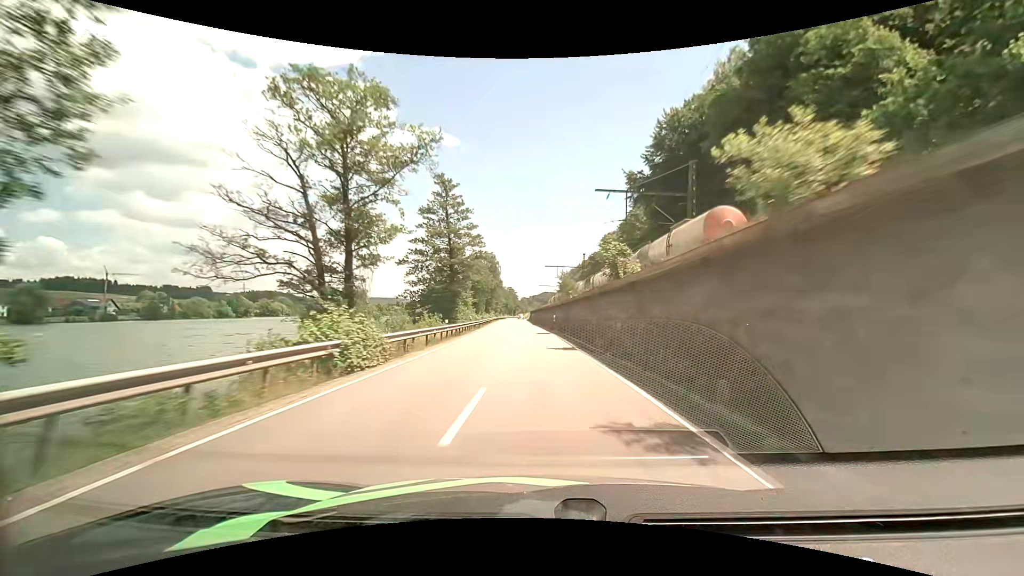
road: primary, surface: asphalt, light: Day
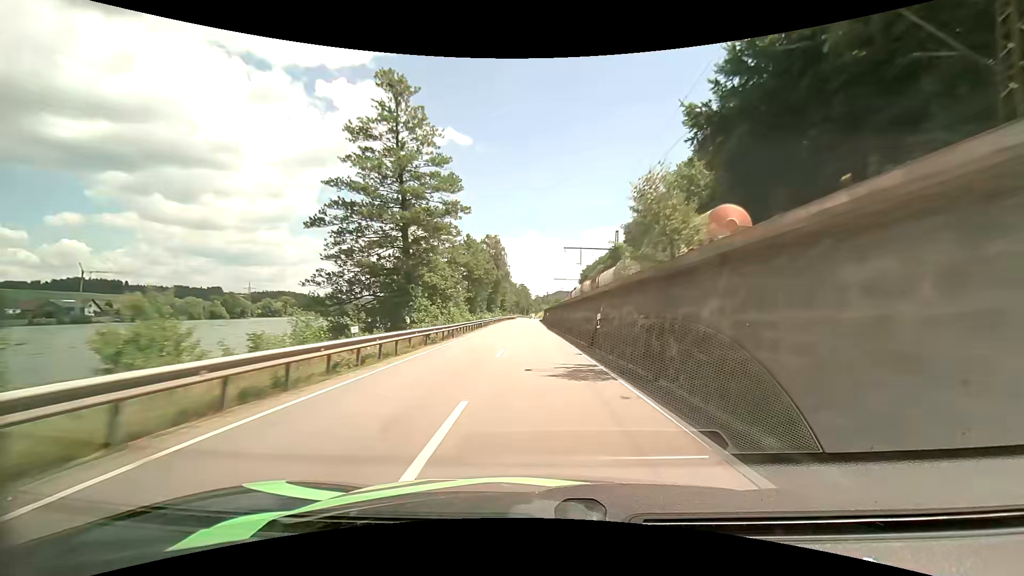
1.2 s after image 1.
(-0.2, +25.5) m; -1°
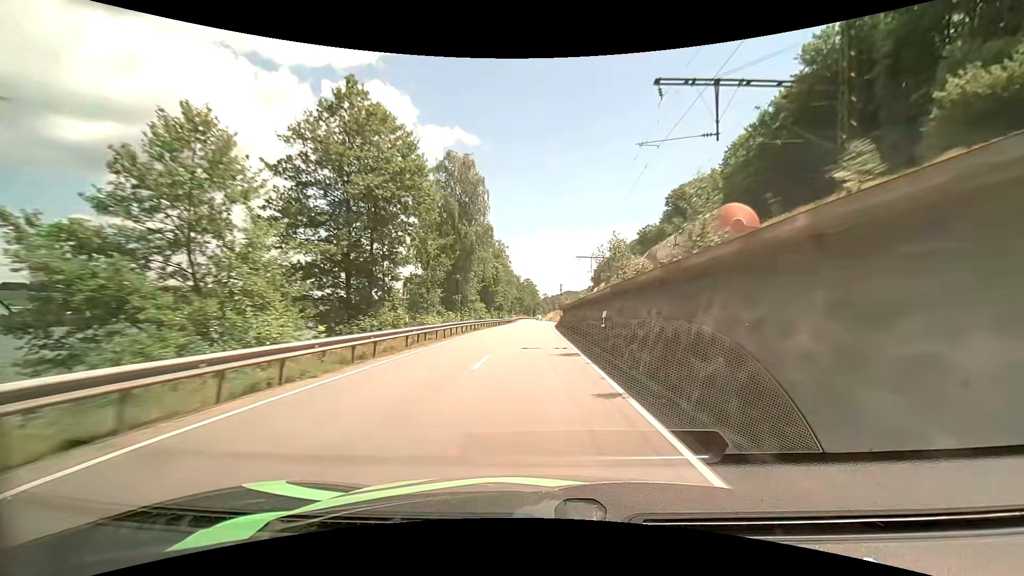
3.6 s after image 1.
(-1.1, +51.7) m; -2°
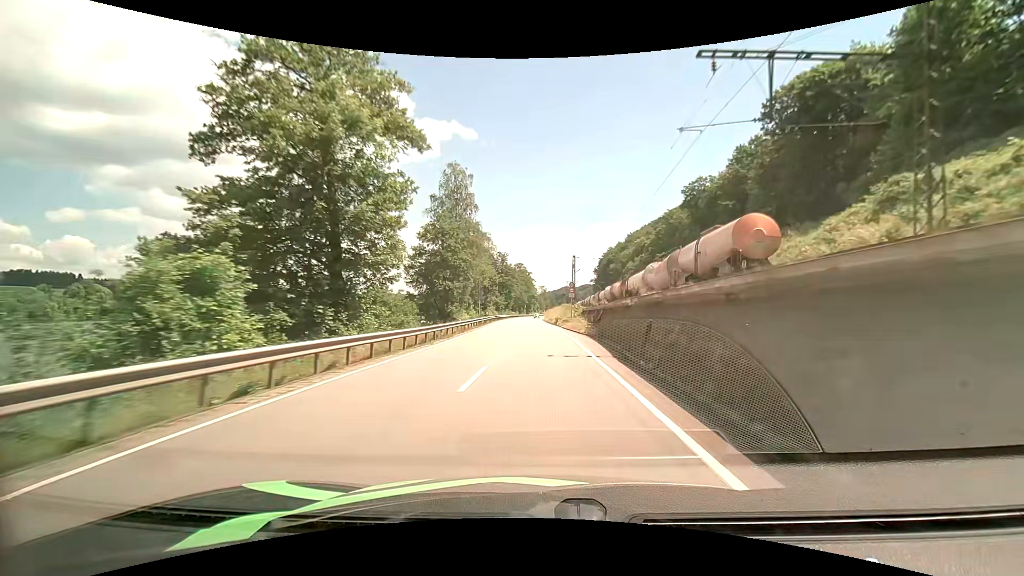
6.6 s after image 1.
(+0.6, +62.6) m; +1°
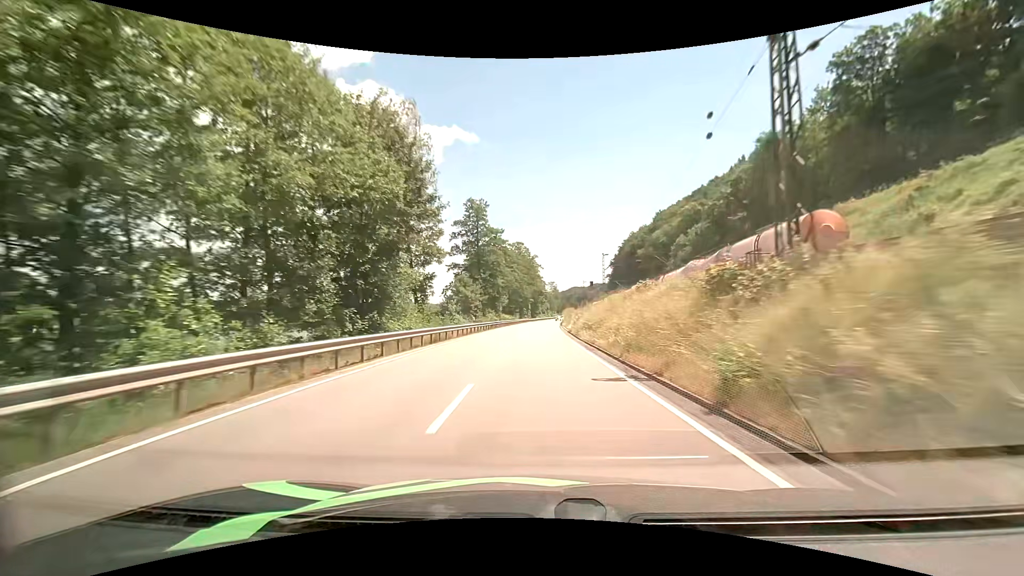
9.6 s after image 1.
(-0.5, +62.7) m; -1°
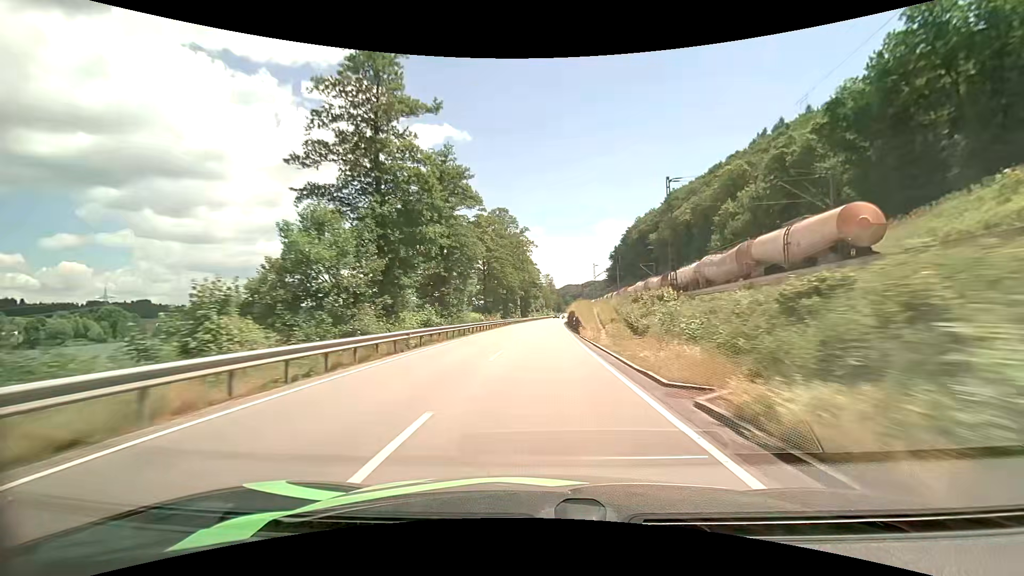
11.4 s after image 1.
(+0.2, +38.7) m; +1°
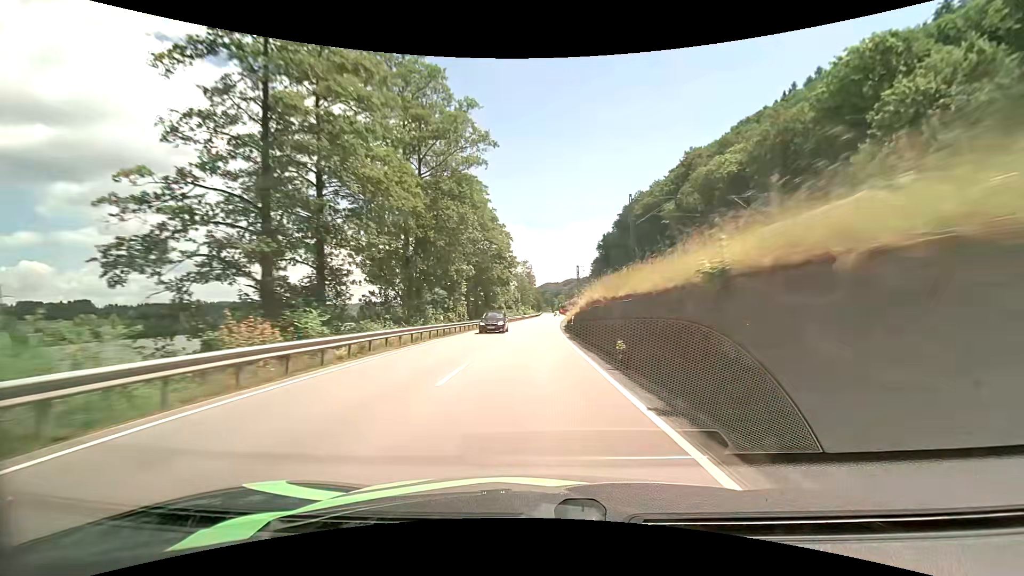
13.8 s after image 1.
(+1.2, +53.0) m; +3°
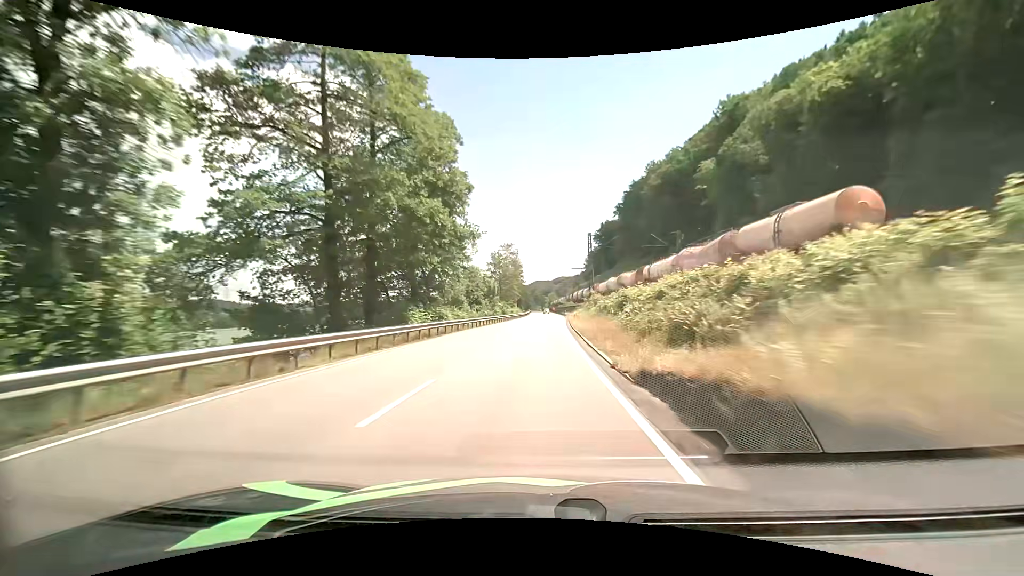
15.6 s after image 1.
(+0.4, +39.1) m; +1°
(0, +10) (0, +20) (0, +30) (0, +40) (+1, +50) (+1, +60) (+1, +70) (+2, +80) (+2, +90) (+2, +100) m
